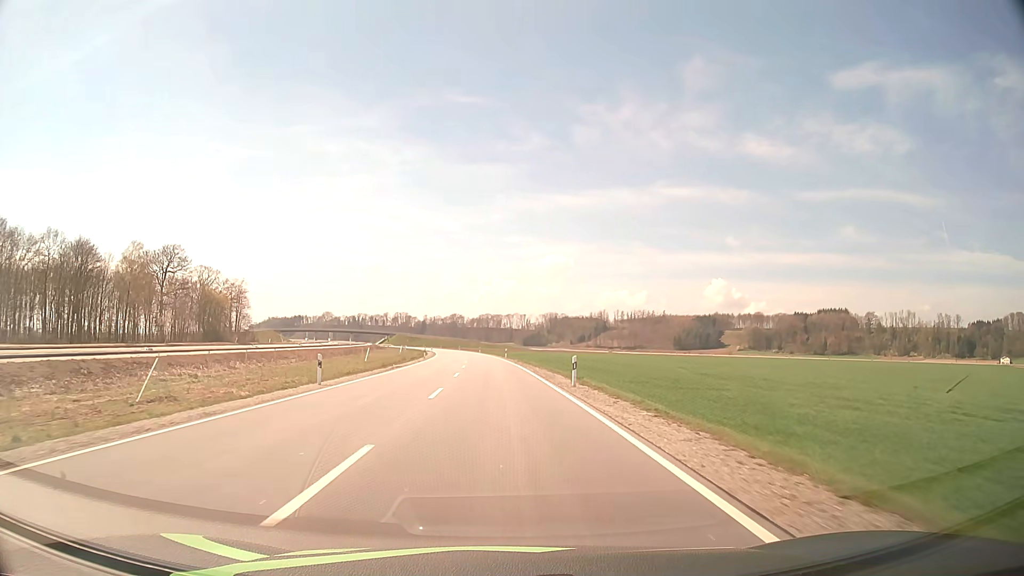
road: tertiary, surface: asphalt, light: Day
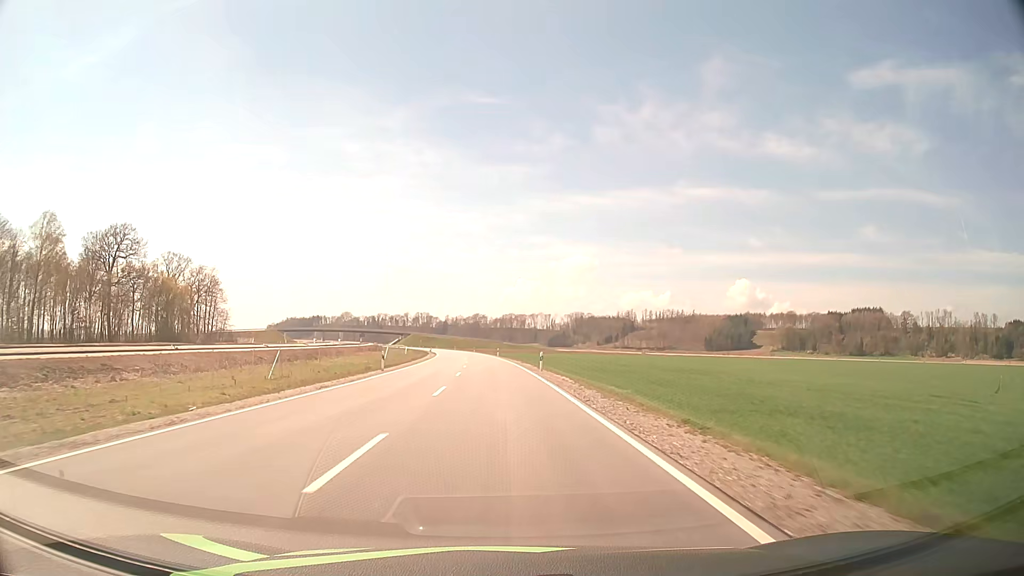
(-0.5, +35.9) m; -2°
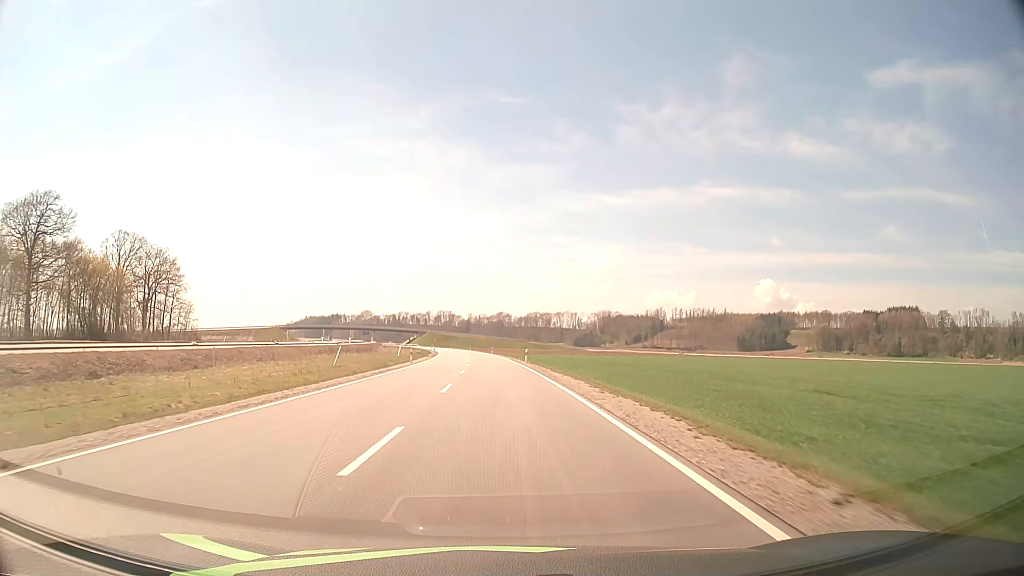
(-0.7, +36.2) m; -2°
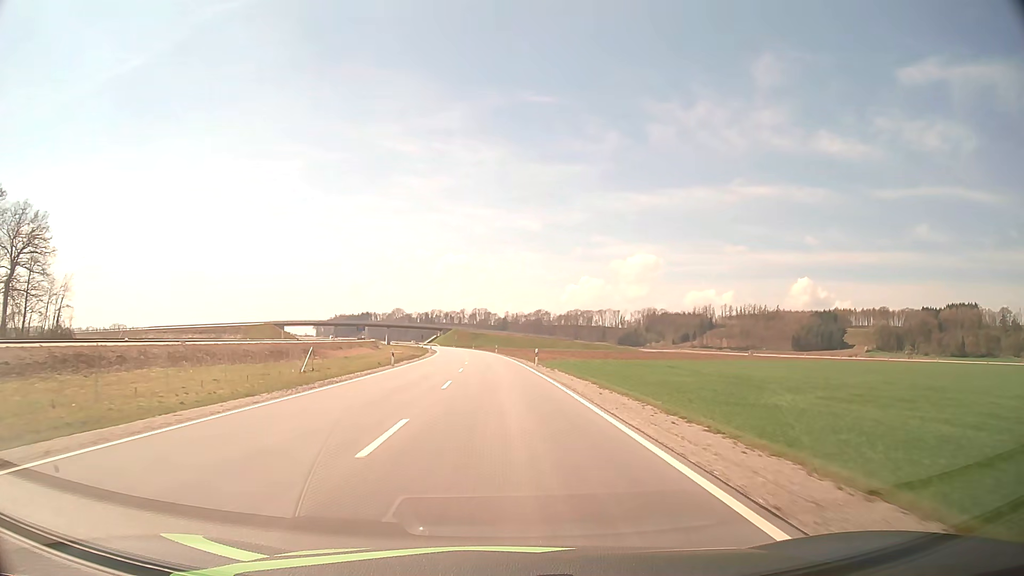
(-1.6, +60.6) m; -3°
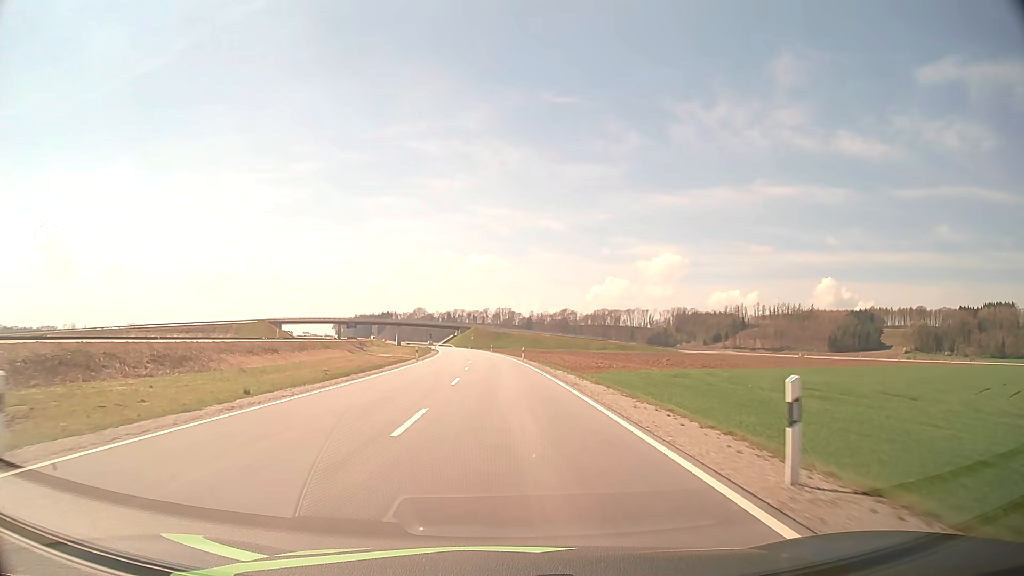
(-0.7, +34.9) m; -2°
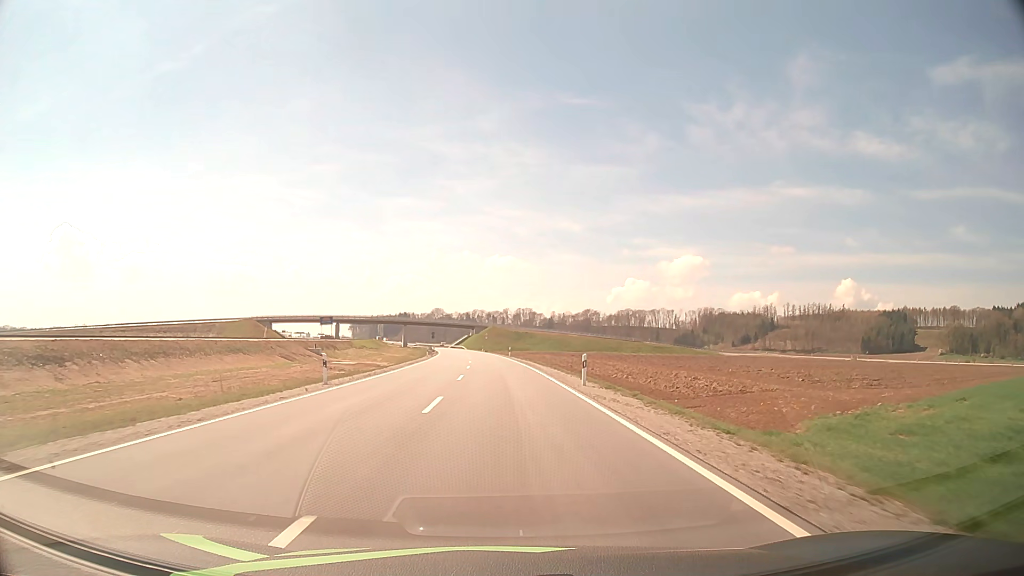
(-0.5, +33.3) m; -2°
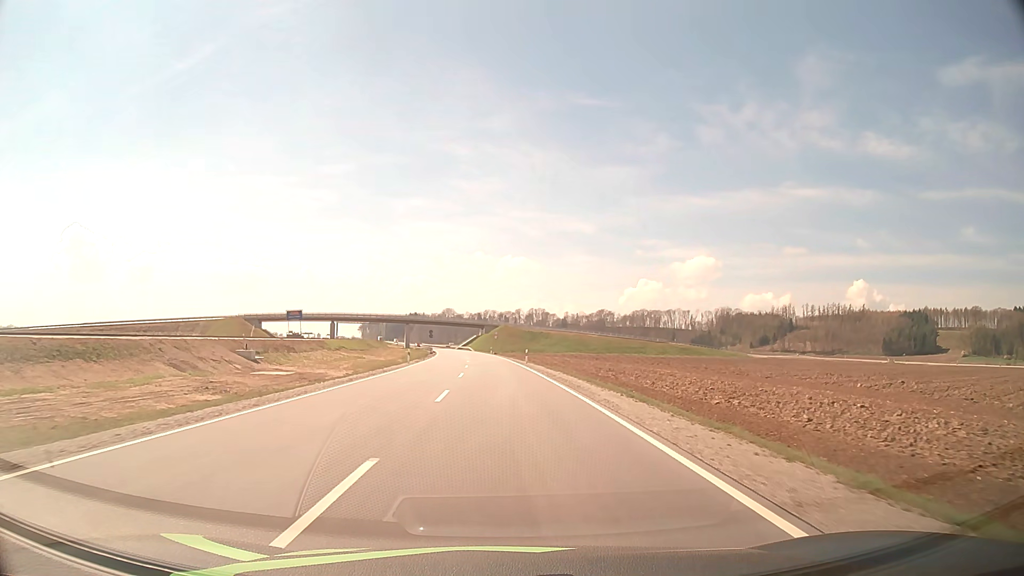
(-0.2, +21.9) m; -1°
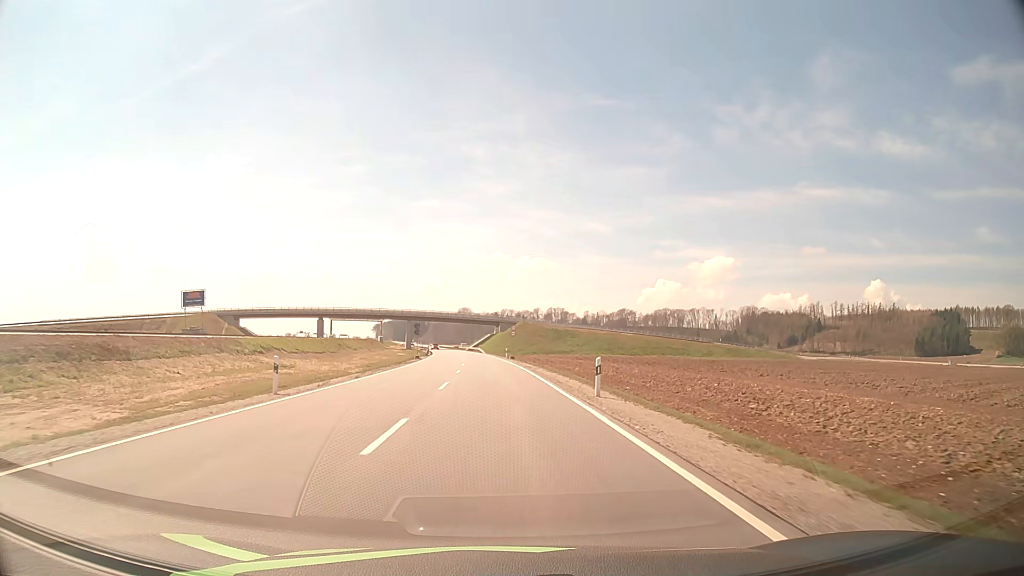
(-0.4, +32.5) m; -1°
(0, +10) (0, +20) (0, +30) (-1, +40) (-1, +50) (-2, +60) (-3, +70) (-3, +80) (-4, +90) (-5, +100) m
